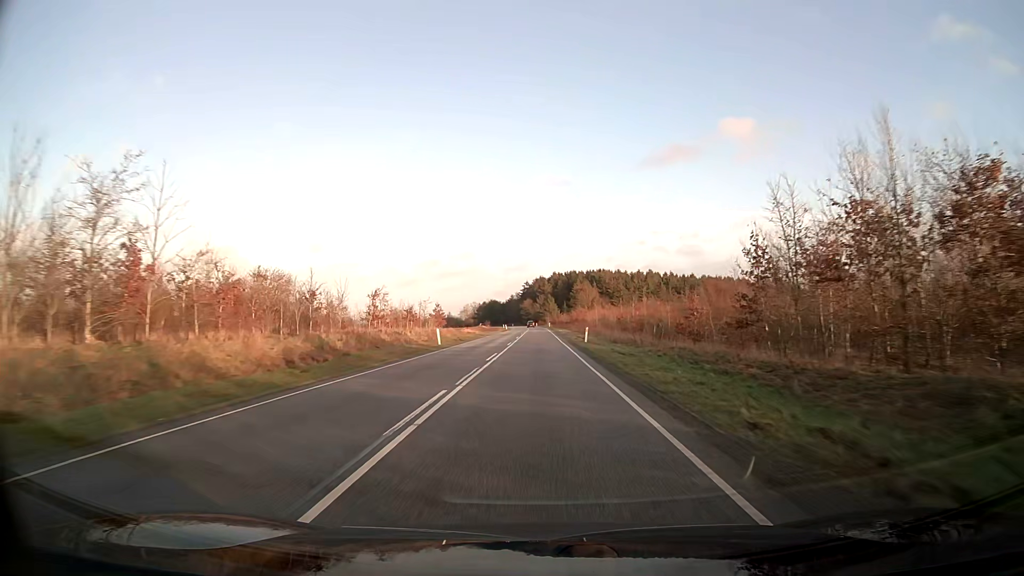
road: secondary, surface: asphalt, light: Day
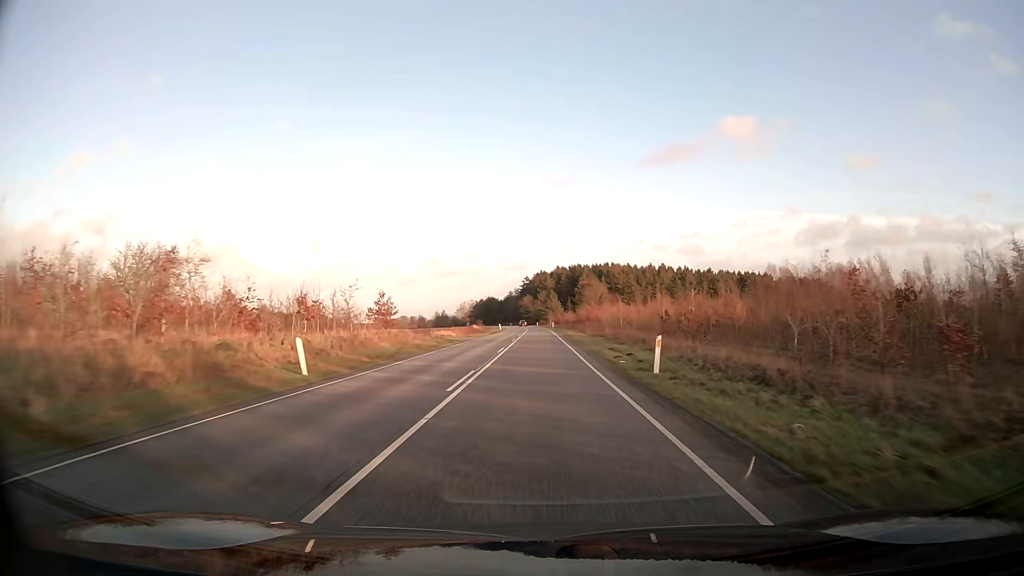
(0.0, +25.2) m; 0°
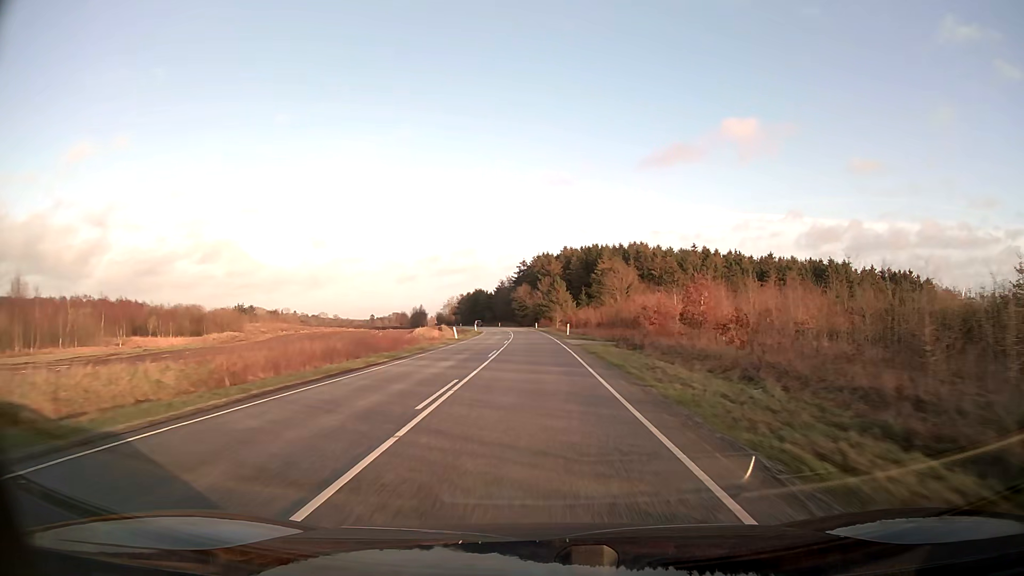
(+0.1, +63.3) m; 0°
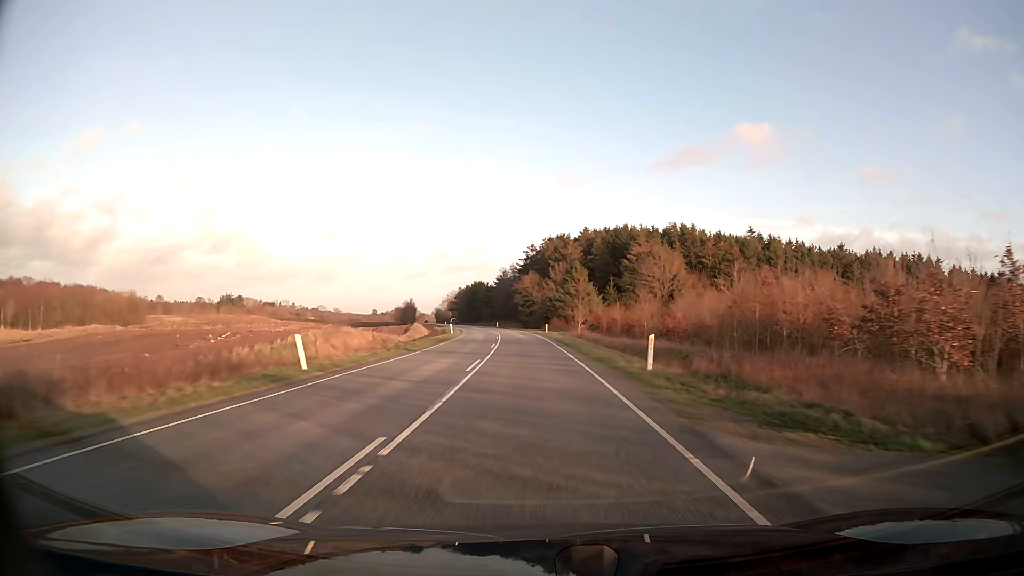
(-0.2, +38.0) m; -1°
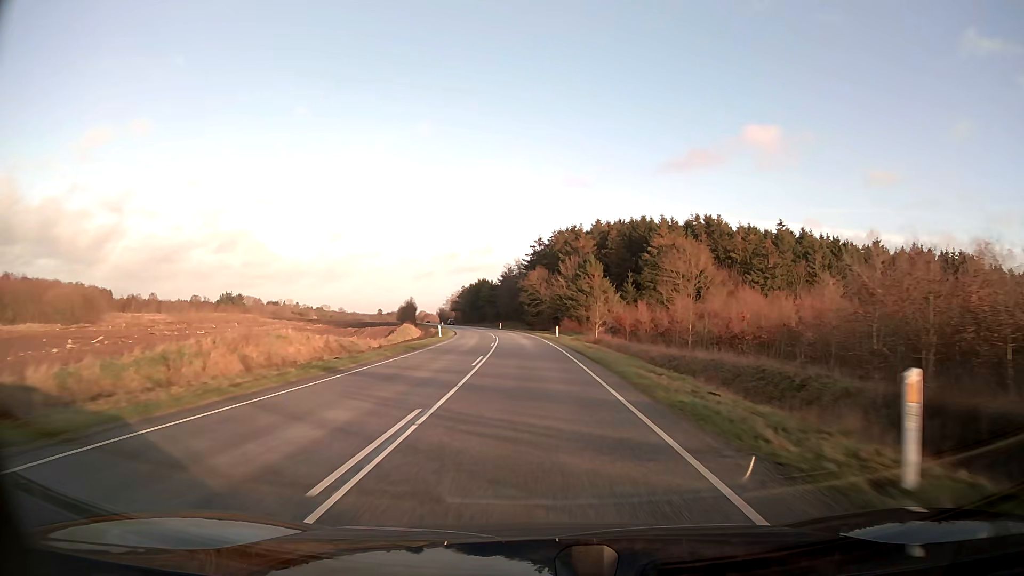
(-0.1, +12.7) m; -1°
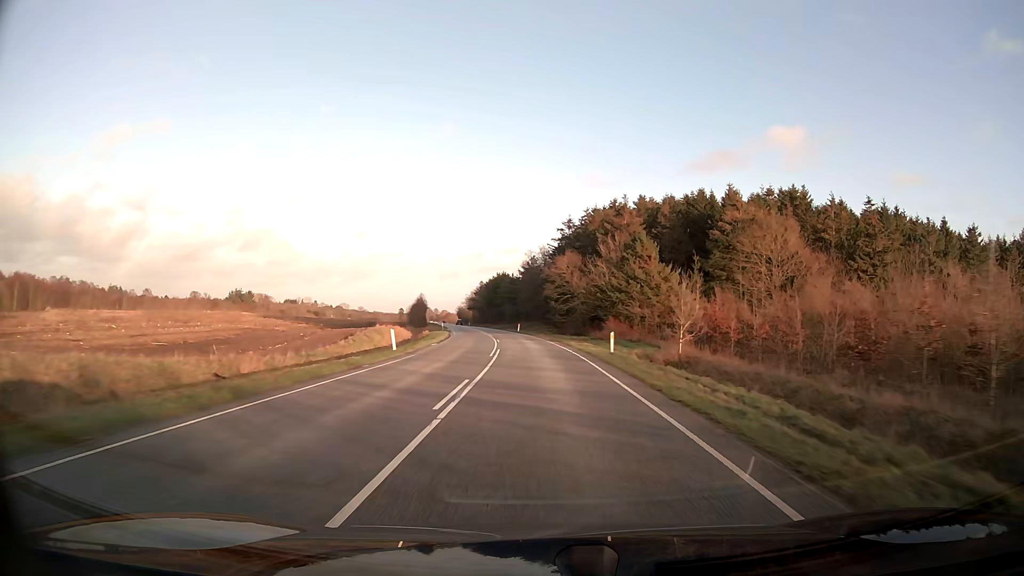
(-0.5, +25.4) m; -2°
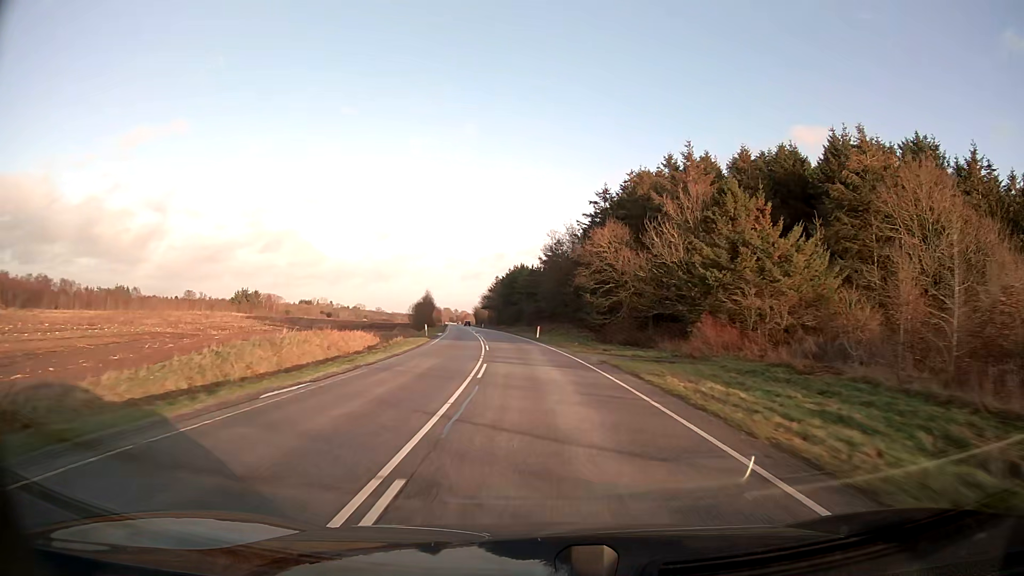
(-0.4, +25.4) m; -2°
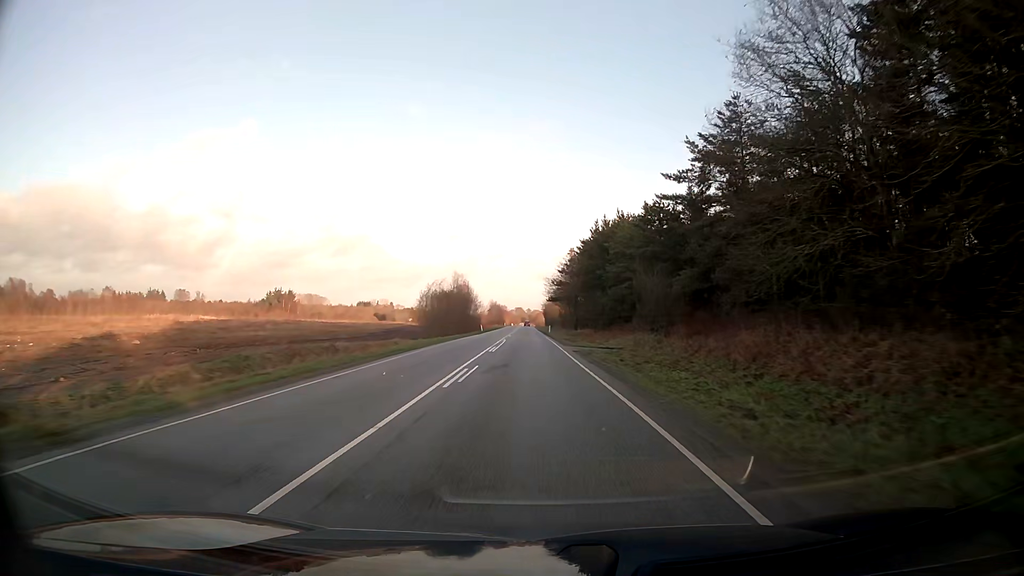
(-3.7, +63.4) m; -6°
(0, +10) (0, +20) (0, +30) (0, +40) (0, +50) (-1, +60) (-1, +70) (-1, +80) (-1, +90) (-2, +100) m
